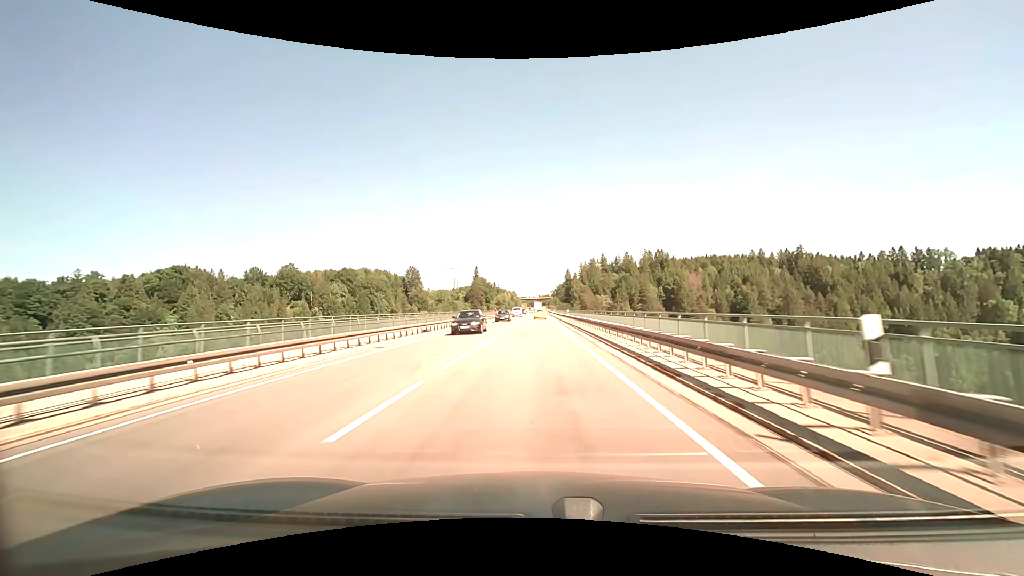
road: primary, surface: asphalt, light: Day
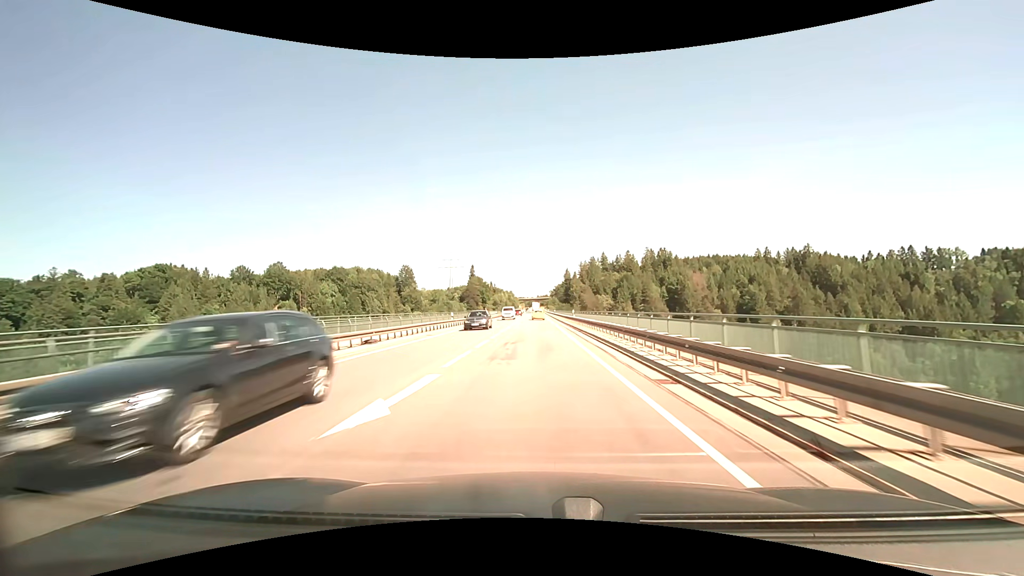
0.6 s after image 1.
(0.0, +11.5) m; 0°
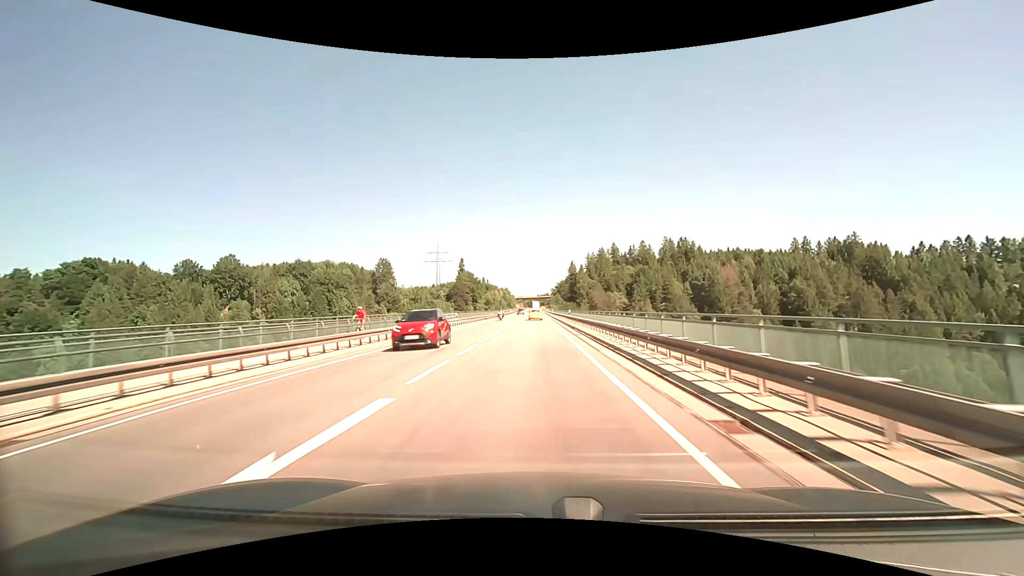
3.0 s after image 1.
(0.0, +45.0) m; 0°
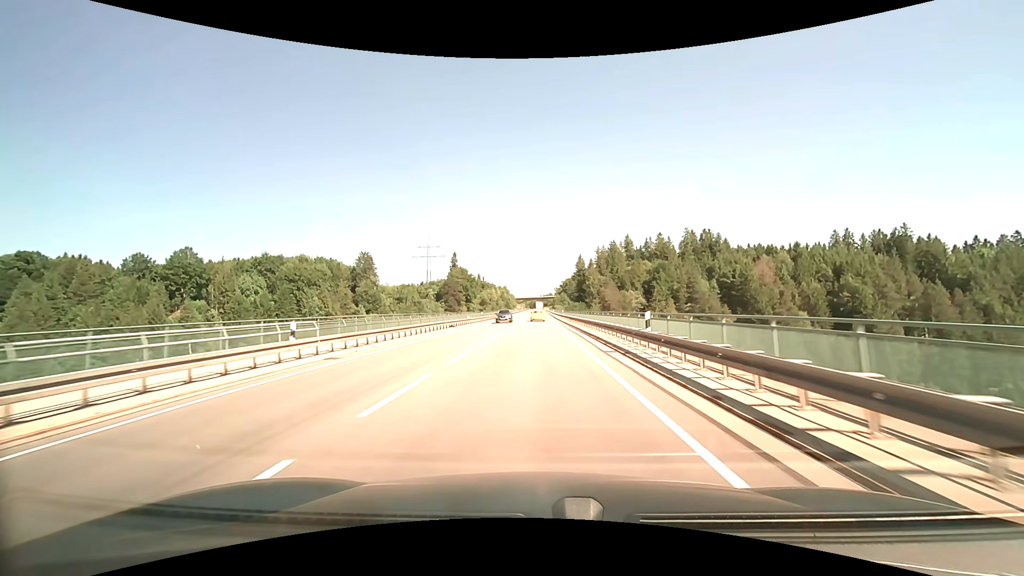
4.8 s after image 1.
(-0.5, +32.9) m; -1°
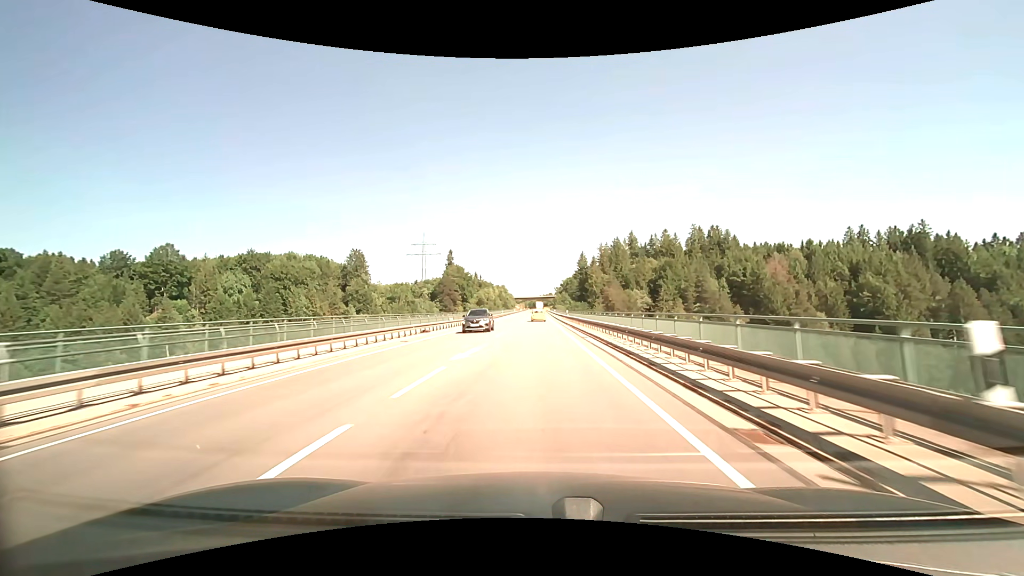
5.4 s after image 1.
(0.0, +10.8) m; 0°
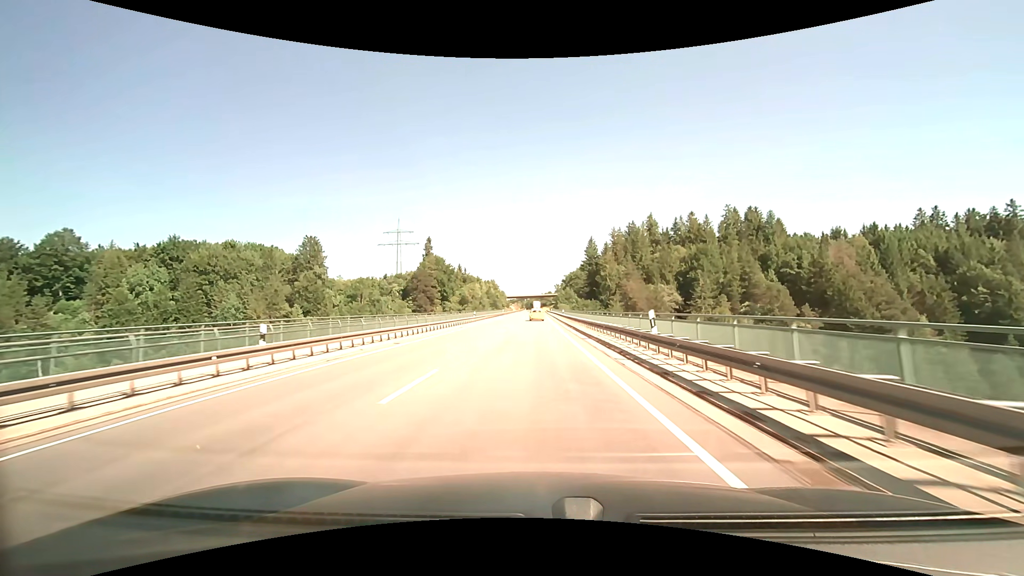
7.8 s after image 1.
(+0.2, +42.7) m; 0°
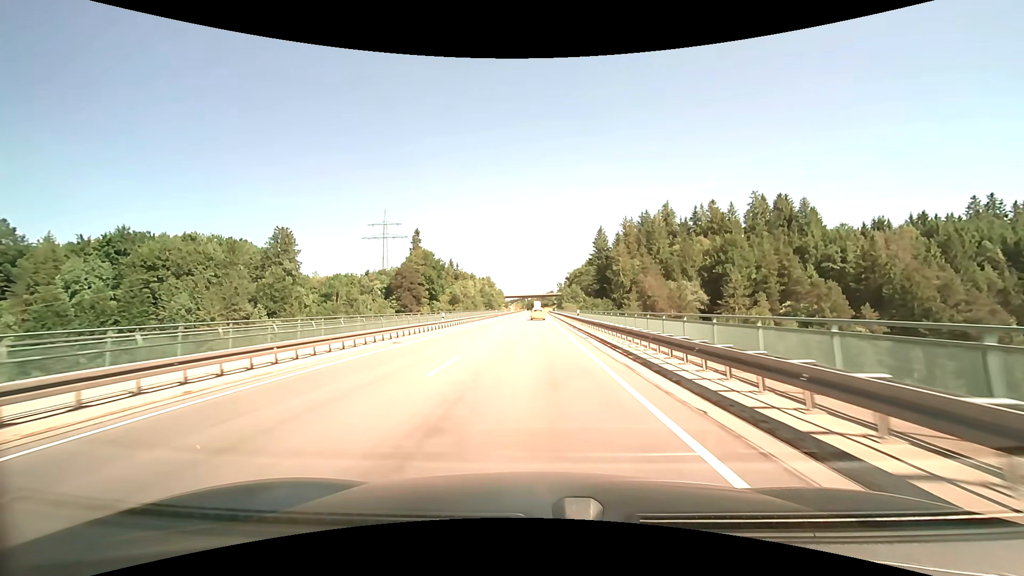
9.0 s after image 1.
(+0.1, +21.2) m; +1°
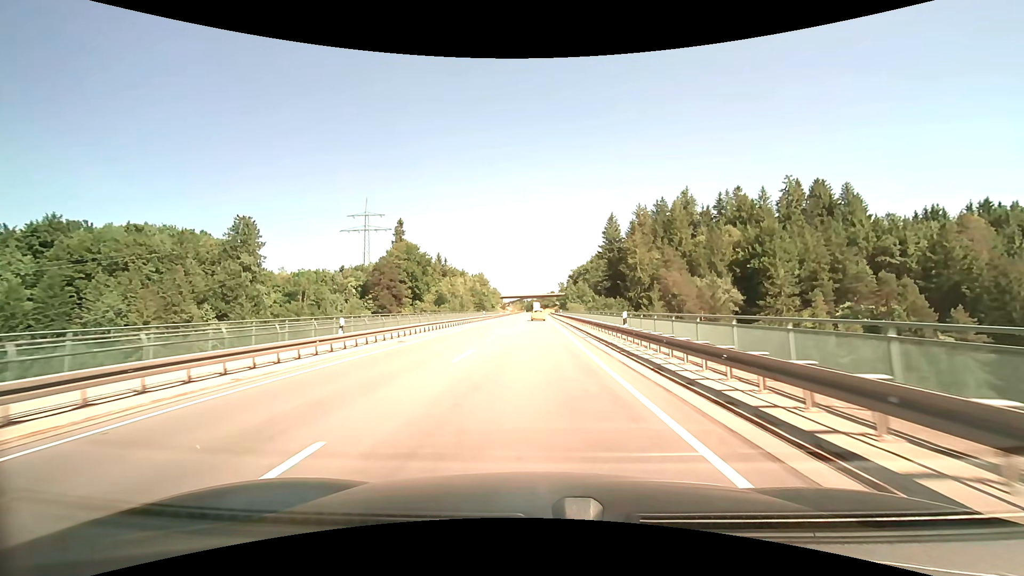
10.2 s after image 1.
(+0.1, +21.2) m; +1°
(0, +10) (0, +20) (0, +30) (-1, +40) (-1, +50) (-1, +60) (-1, +70) (-1, +80) (-1, +90) (-1, +100) m
